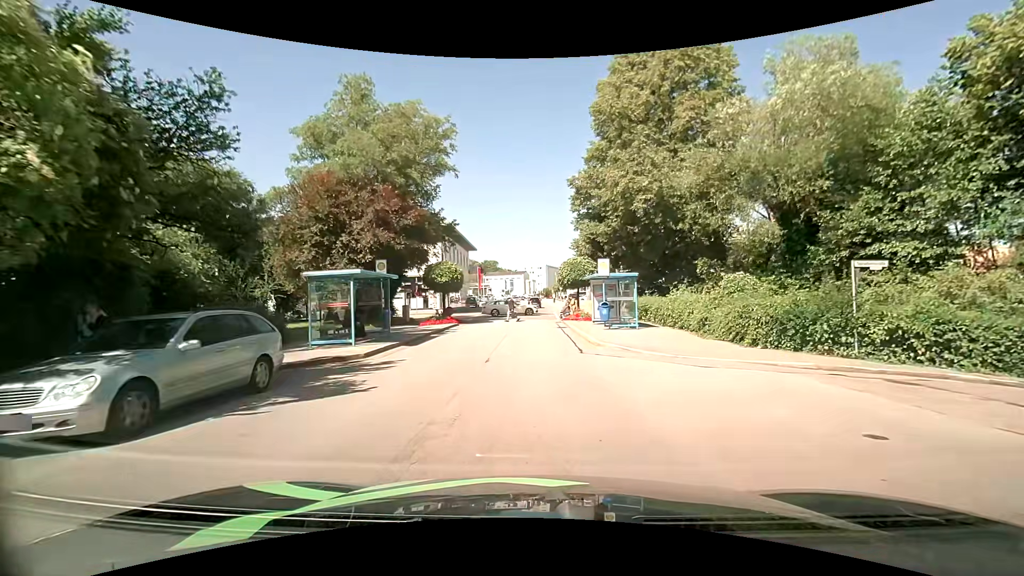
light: Day
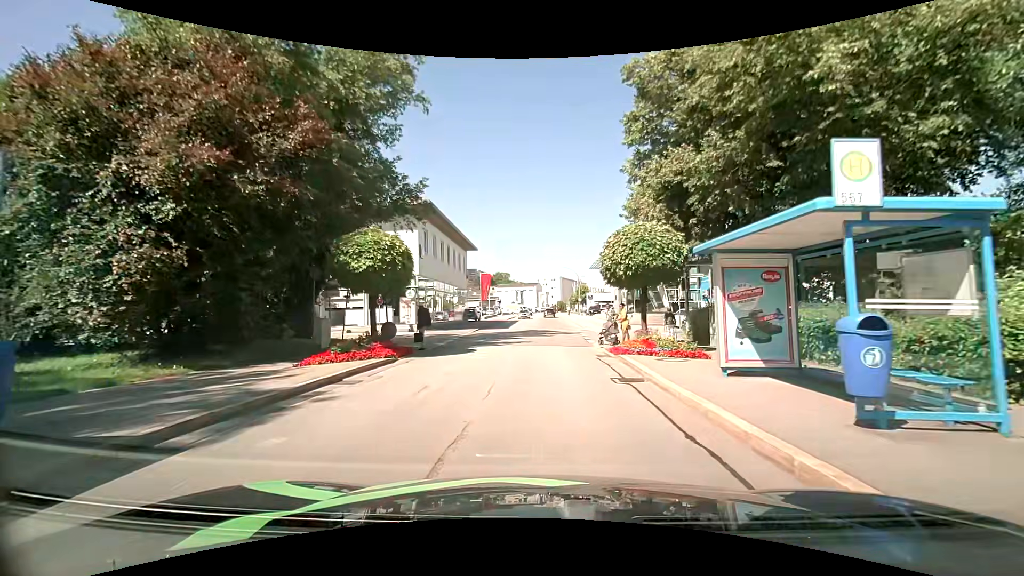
(-0.5, +15.7) m; -2°
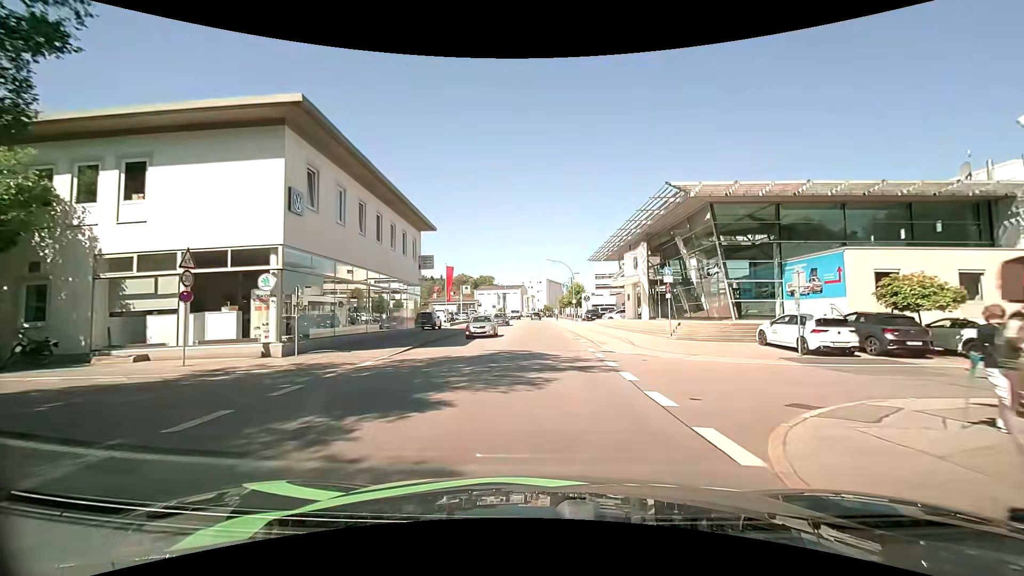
(-0.1, +18.0) m; +2°
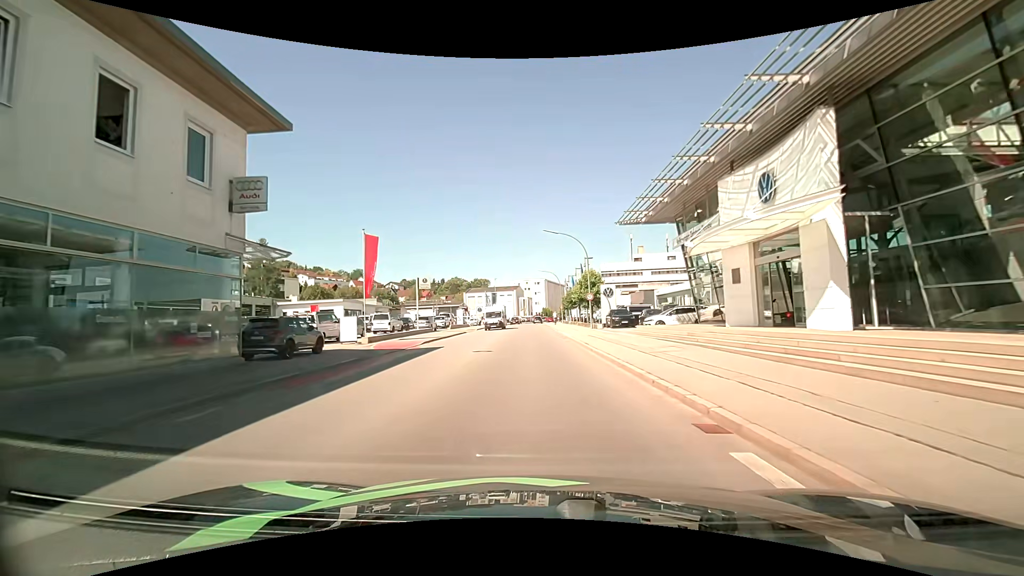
(+0.1, +25.7) m; 0°
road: tertiary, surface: asphalt
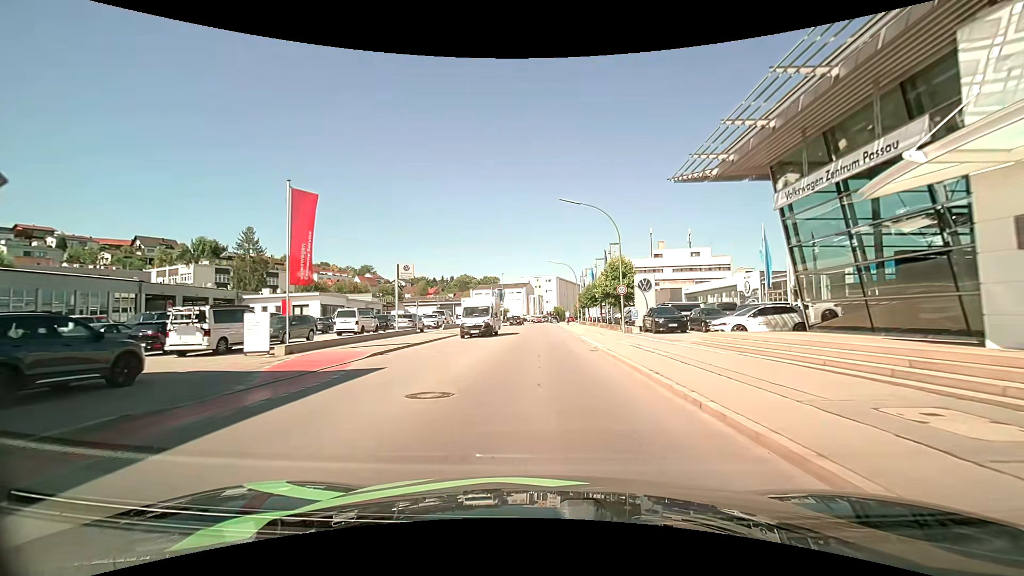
(-0.2, +11.1) m; -1°
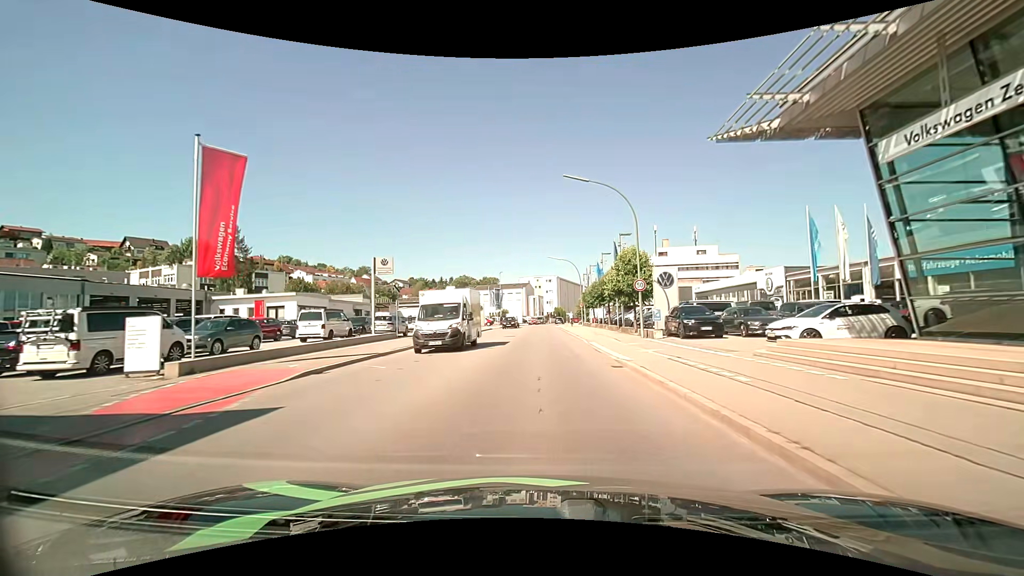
(0.0, +5.7) m; -1°
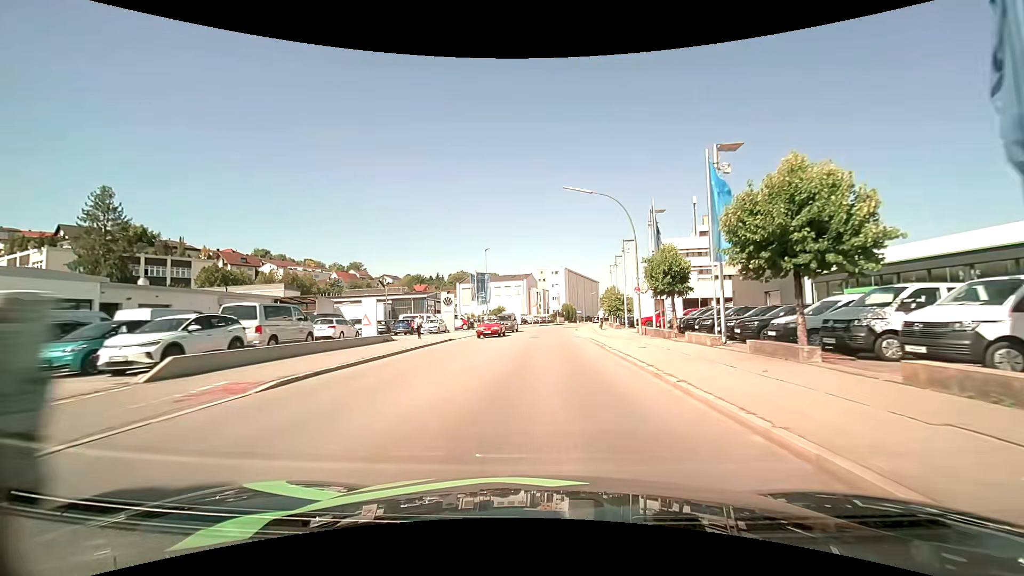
(+0.2, +33.1) m; 0°
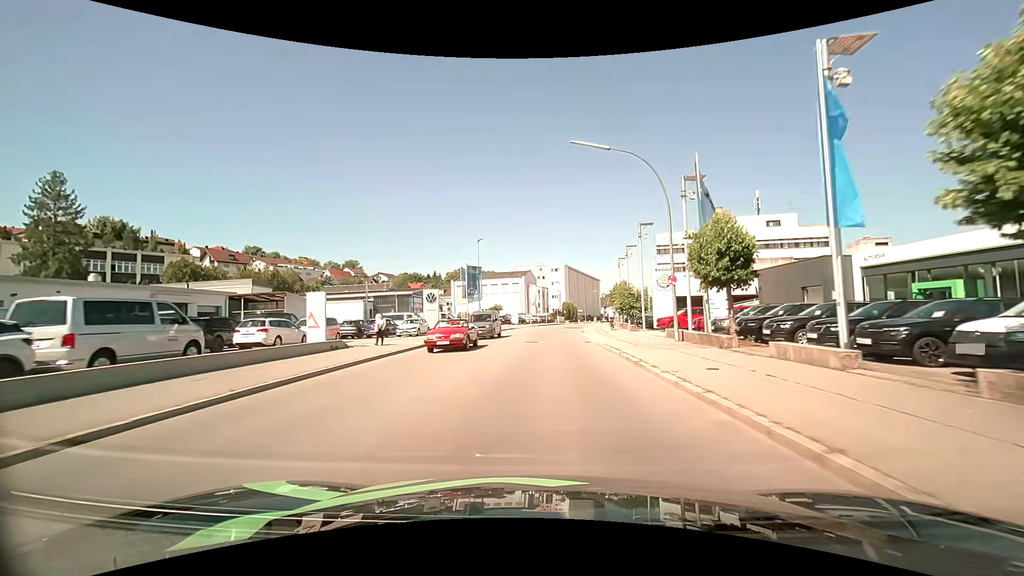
(0.0, +7.5) m; +1°
(0, +10) (0, +20) (0, +30) (+1, +40) (+1, +50) (+3, +60) (+4, +70) (+6, +80) (+8, +89) (+10, +99) m
